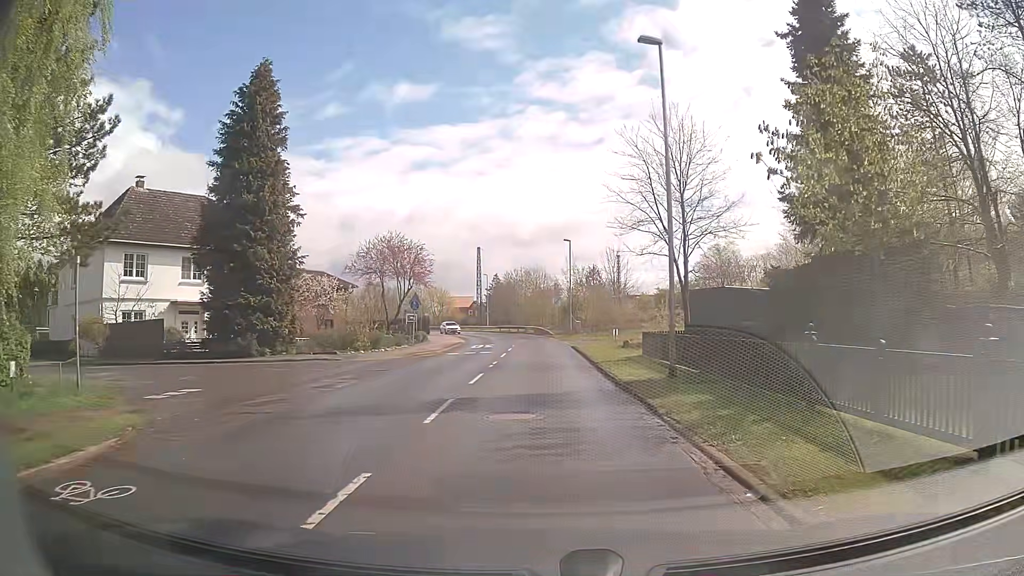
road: tertiary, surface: asphalt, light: Day
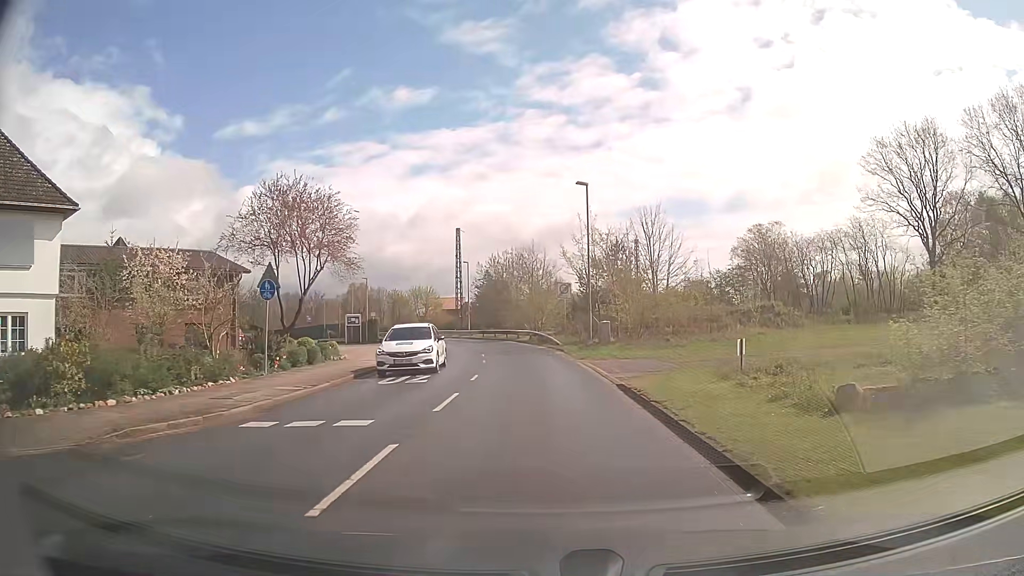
(-0.1, +22.3) m; 0°
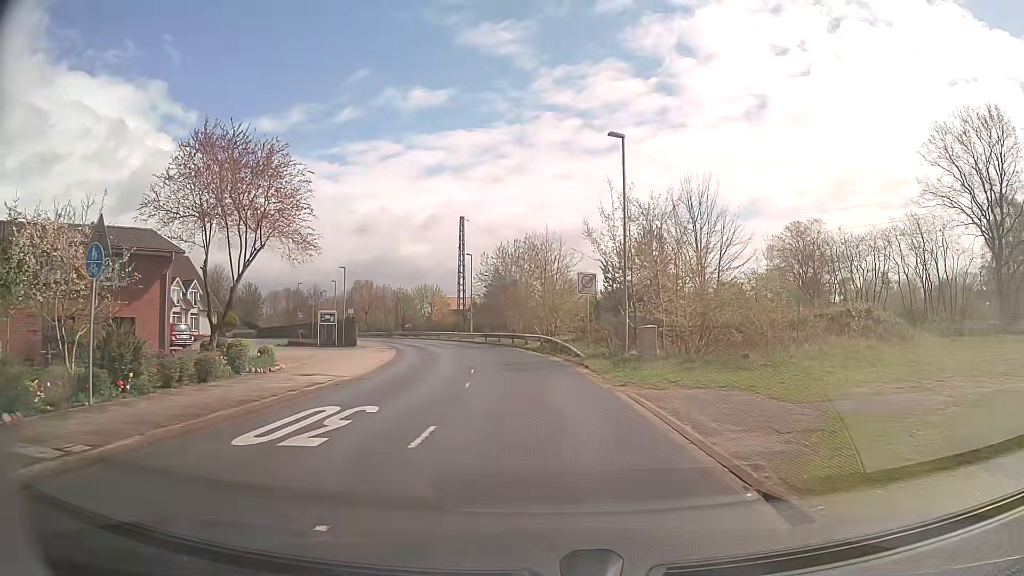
(-0.1, +8.9) m; -2°
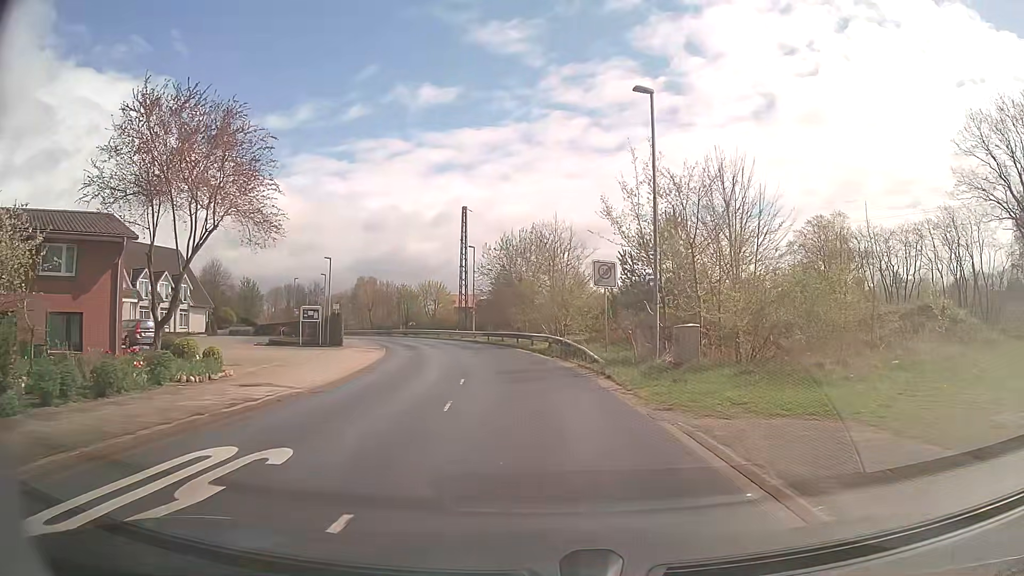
(0.0, +4.4) m; 0°
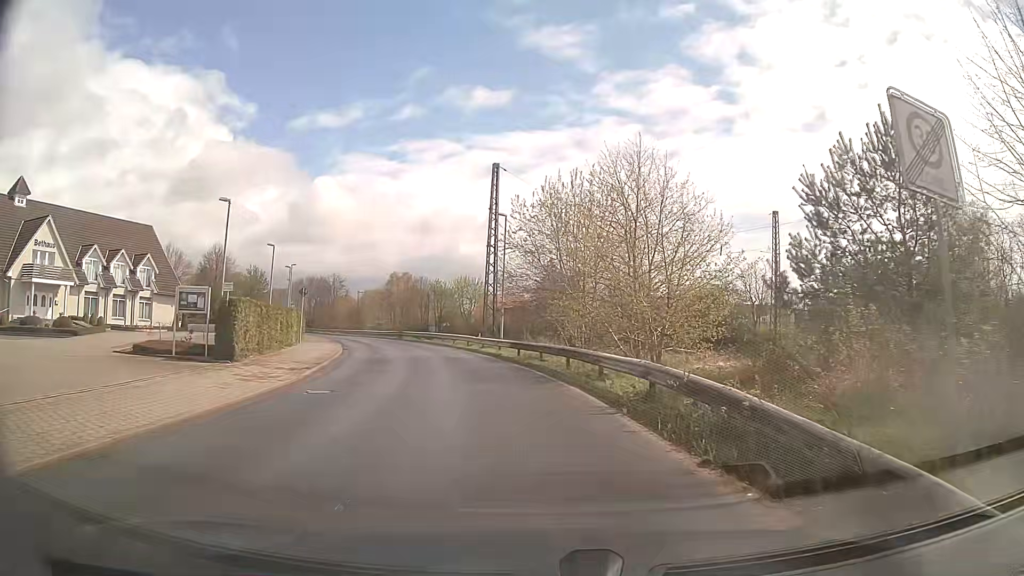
(-0.7, +17.8) m; -4°
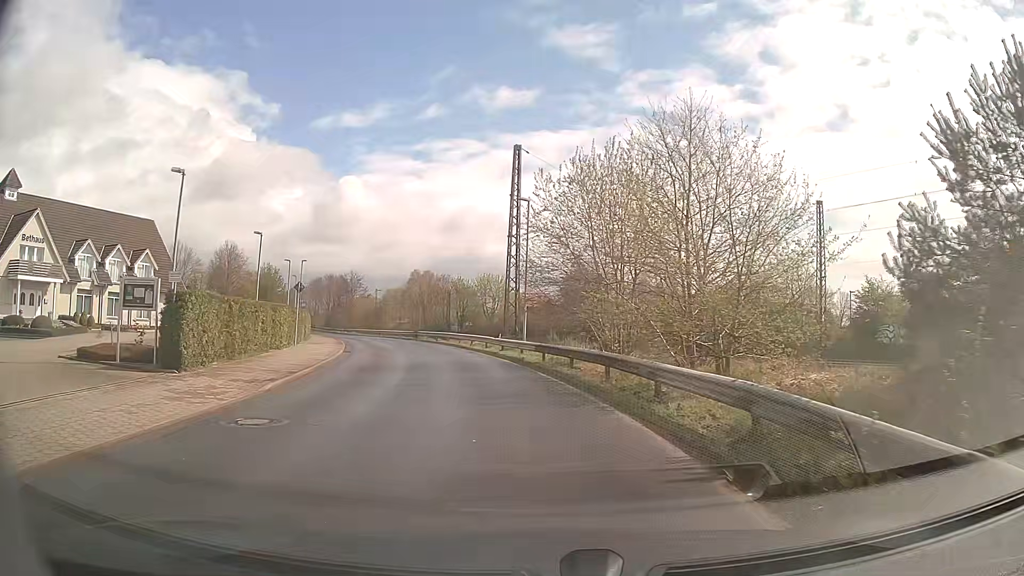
(-0.1, +4.4) m; -2°
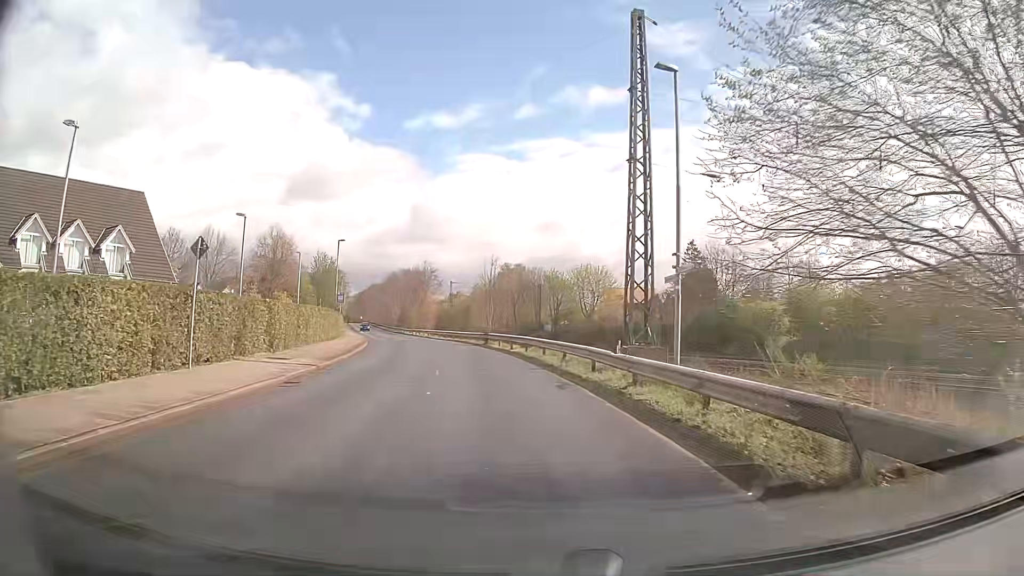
(-1.5, +17.8) m; -8°
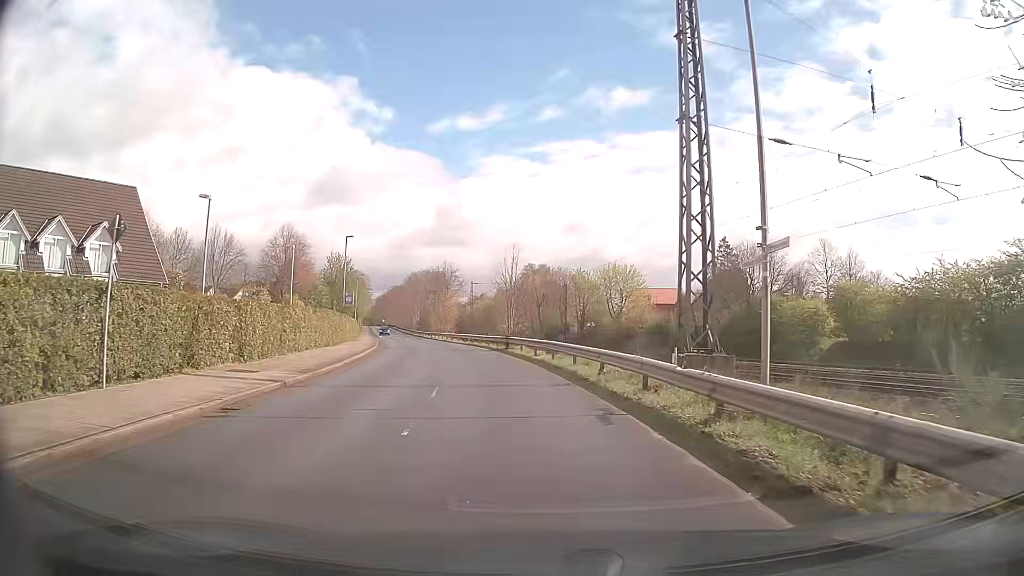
(-0.1, +4.5) m; -2°
(0, +10) (-1, +20) (-3, +30) (-5, +40) (-7, +49) (-9, +59) (-12, +69) (-14, +79) (-17, +88) (-19, +98) m
